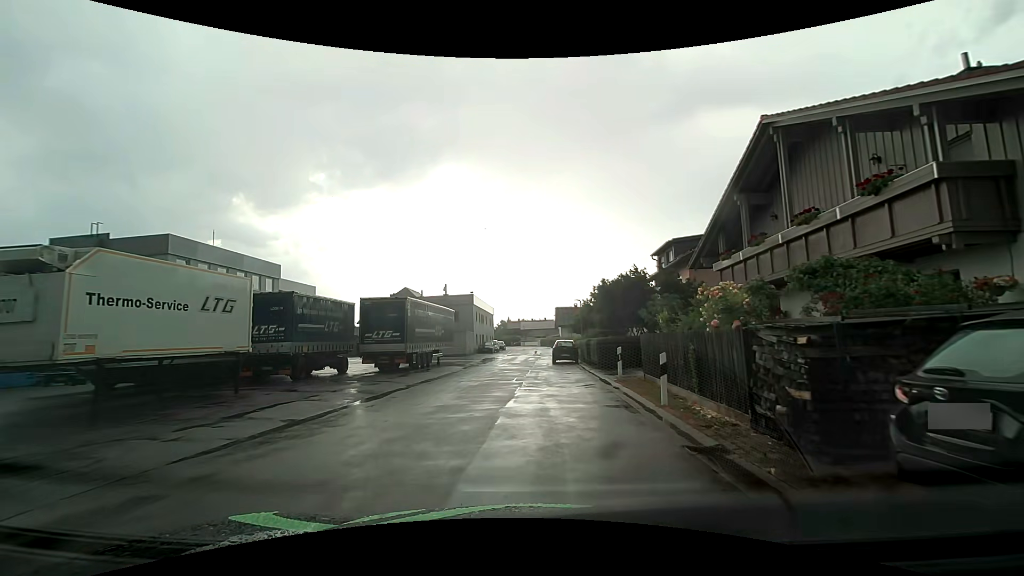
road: residential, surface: asphalt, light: Day
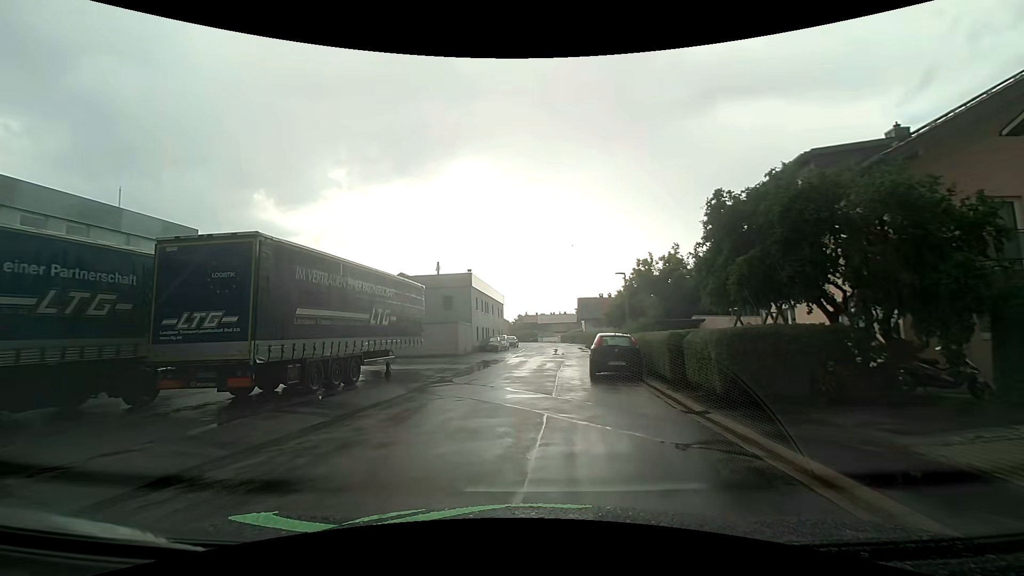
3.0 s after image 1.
(+0.2, +15.6) m; -2°
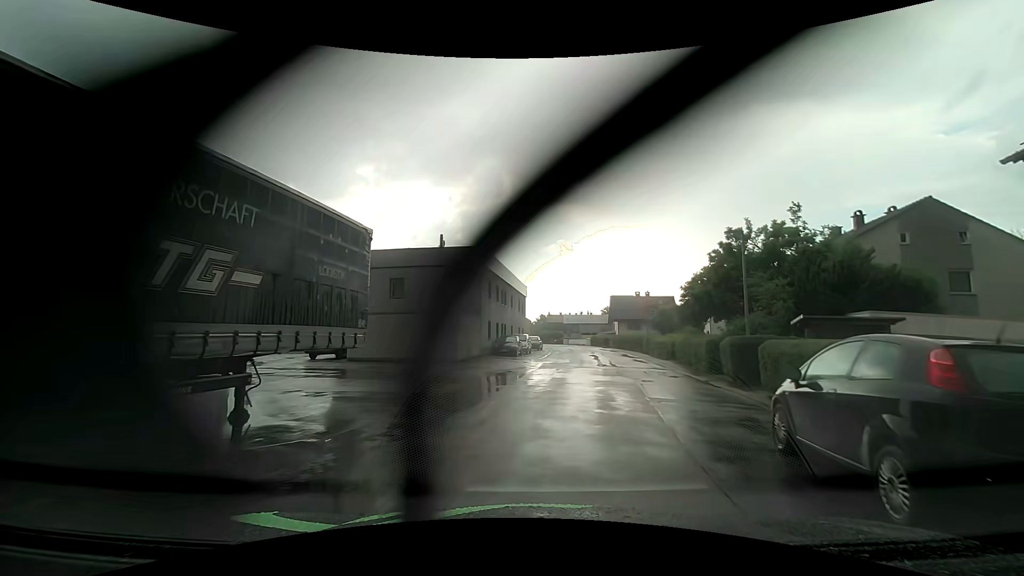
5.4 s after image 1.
(-0.6, +12.5) m; -4°
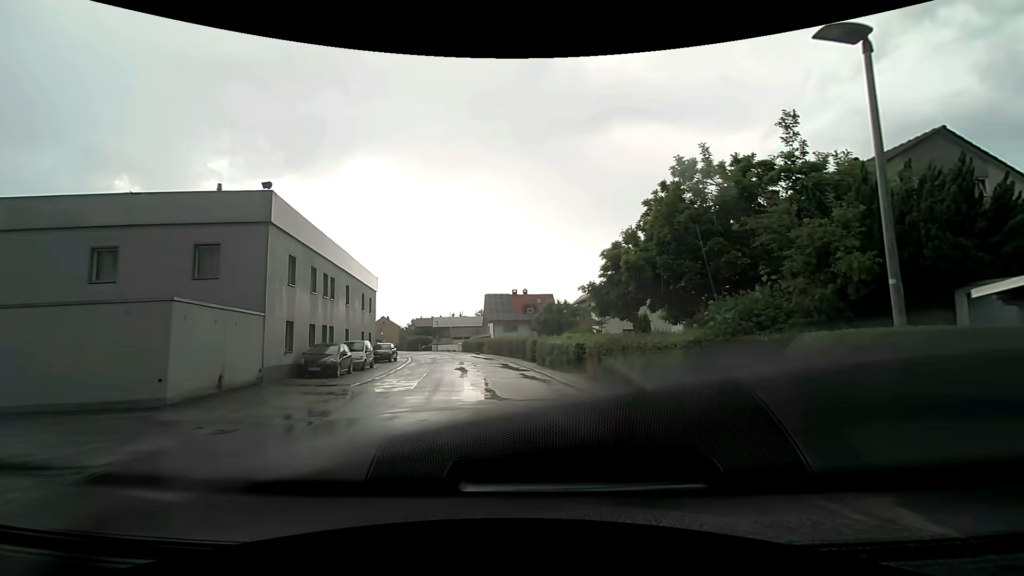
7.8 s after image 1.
(+1.7, +12.2) m; +15°
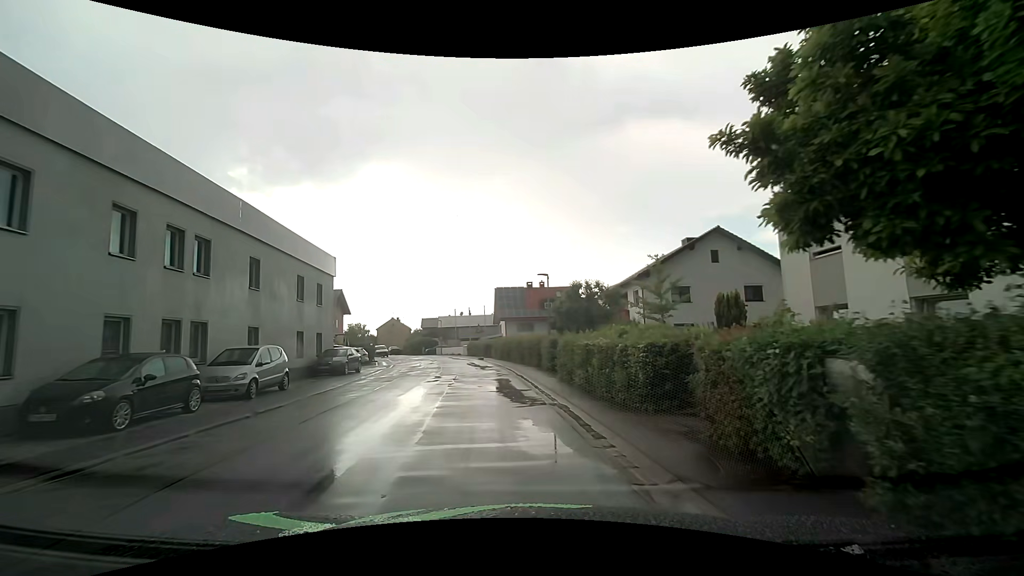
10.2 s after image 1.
(+0.3, +12.2) m; -1°
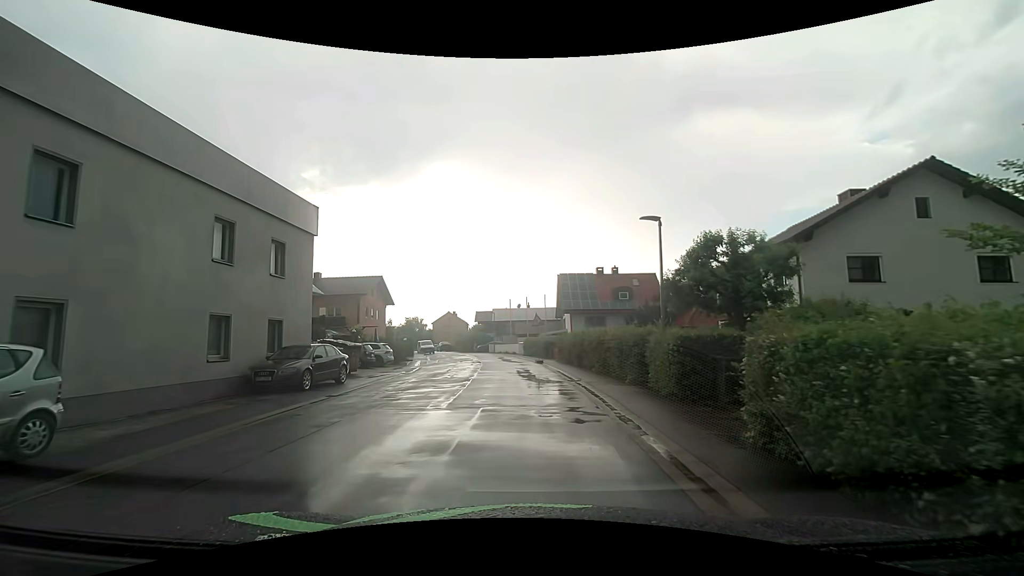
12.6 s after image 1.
(-0.9, +11.8) m; -6°
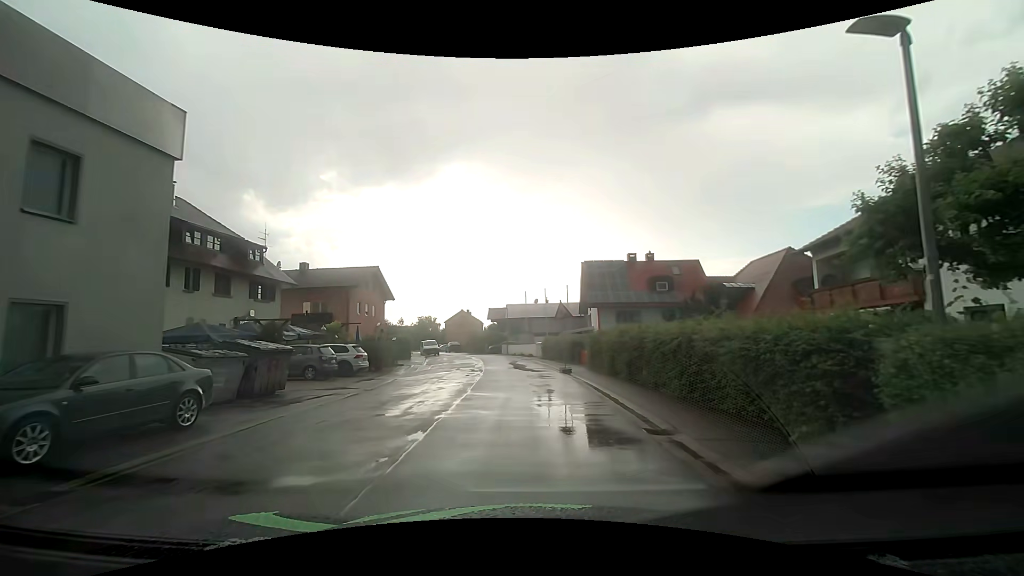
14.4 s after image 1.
(-0.3, +9.2) m; -2°
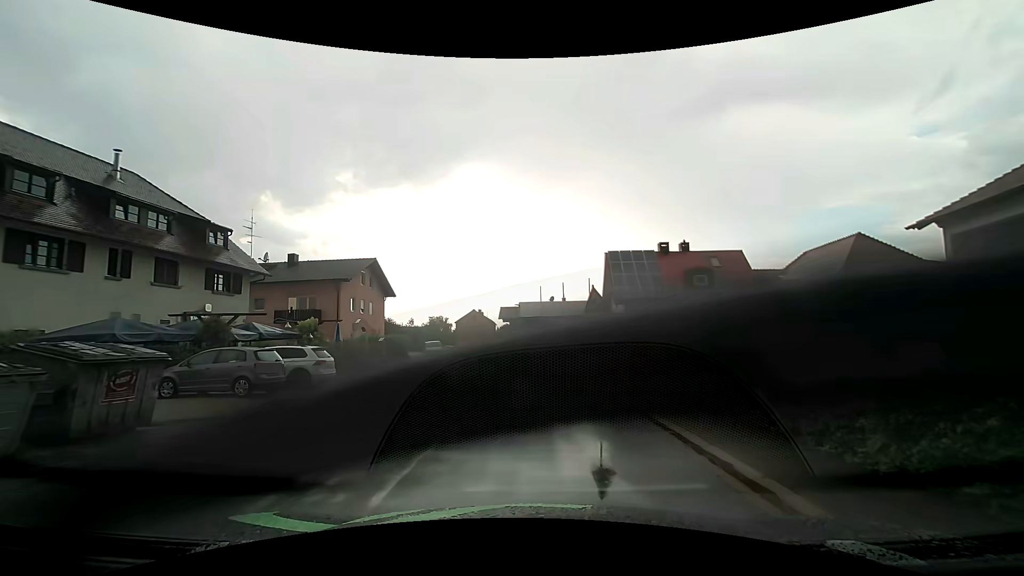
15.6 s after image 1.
(-0.2, +6.5) m; -1°
(0, +10) (-1, +20) (-2, +30) (-4, +40) (-6, +50) (-9, +59) (-13, +68) (-17, +78) (-19, +87) (-22, +97) m
